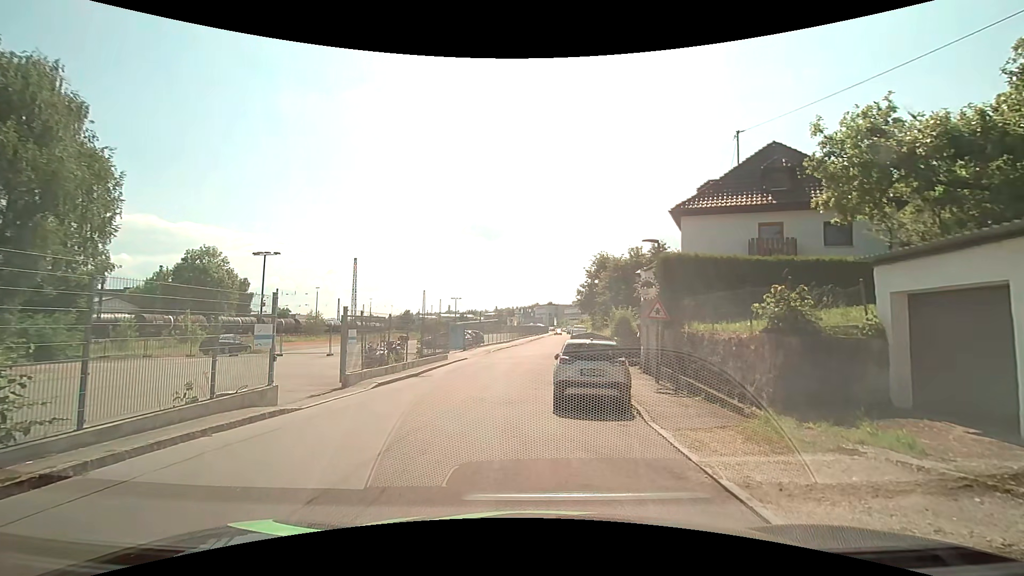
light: Day
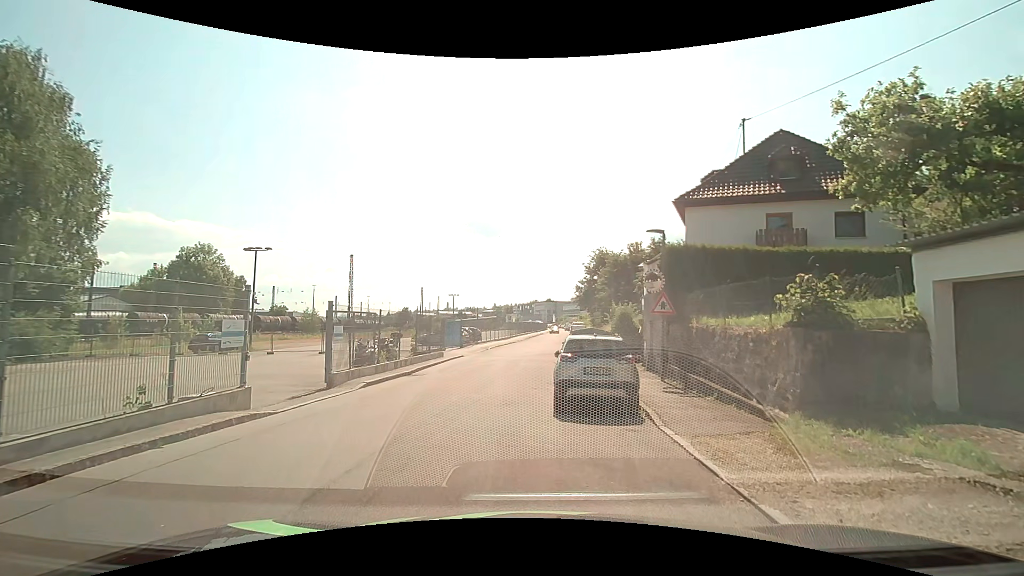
(0.0, +0.9) m; 0°
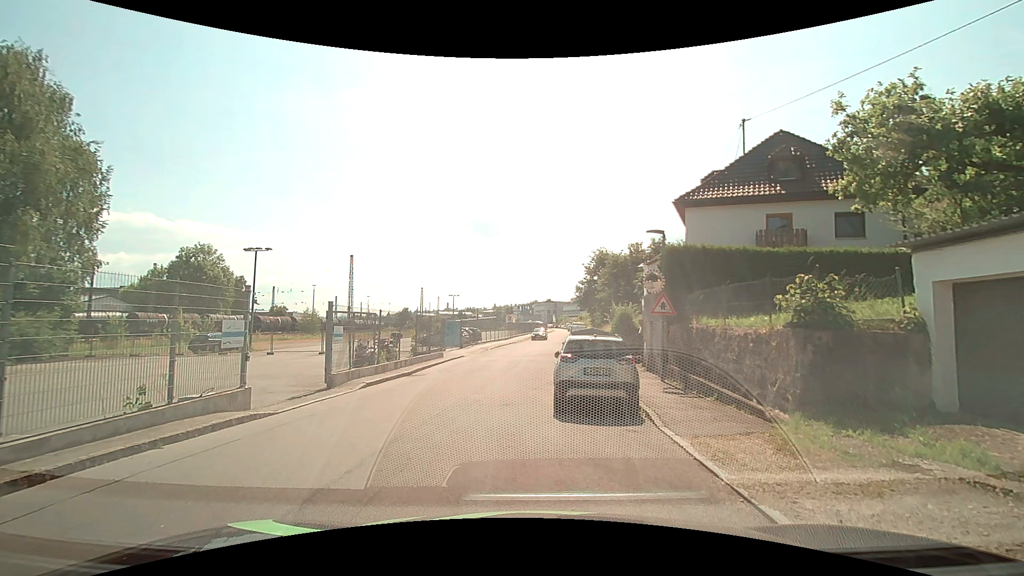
(0.0, +0.1) m; 0°
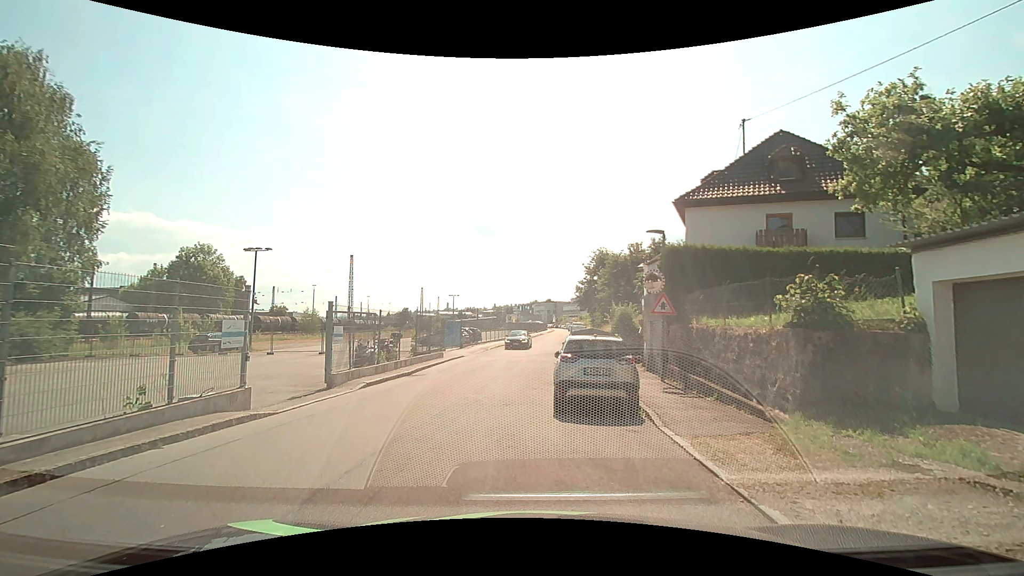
(0.0, 0.0) m; 0°
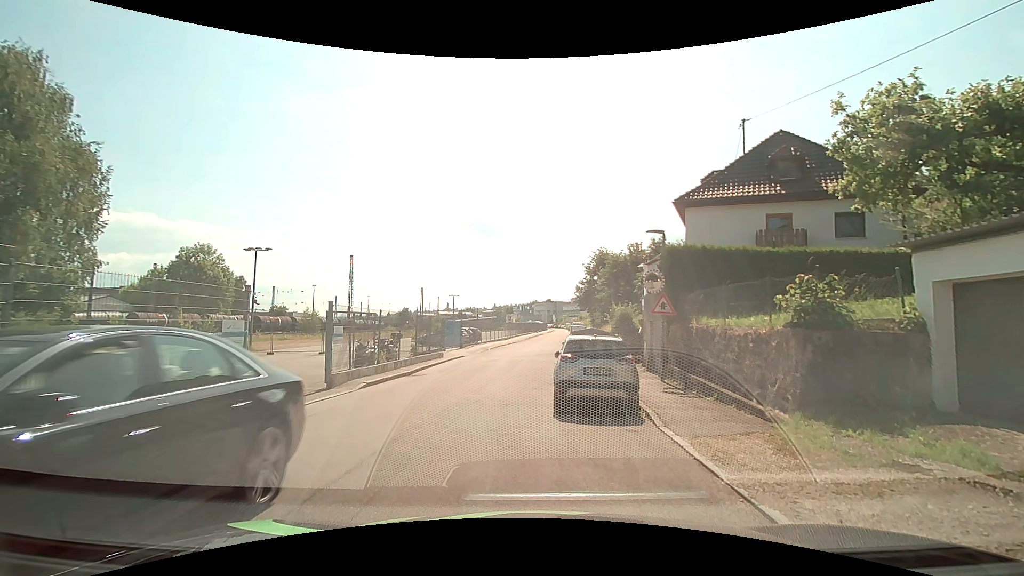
(0.0, 0.0) m; 0°
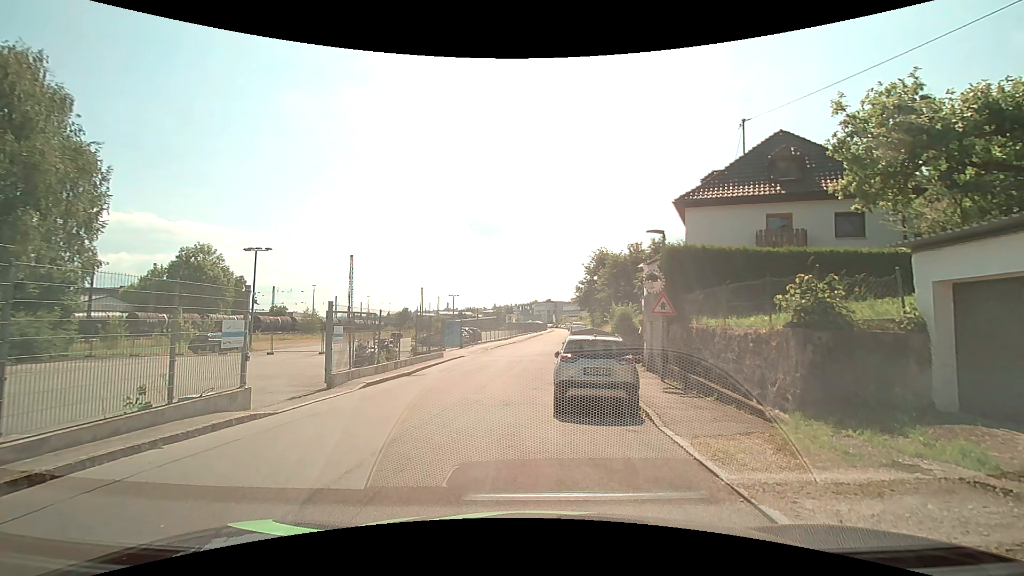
(0.0, 0.0) m; 0°
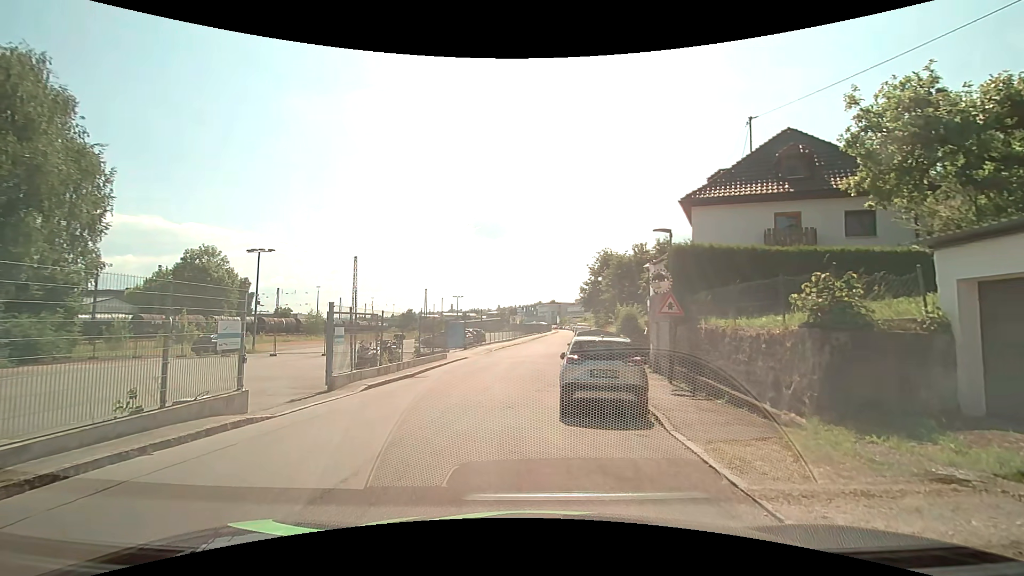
(0.0, +0.3) m; 0°
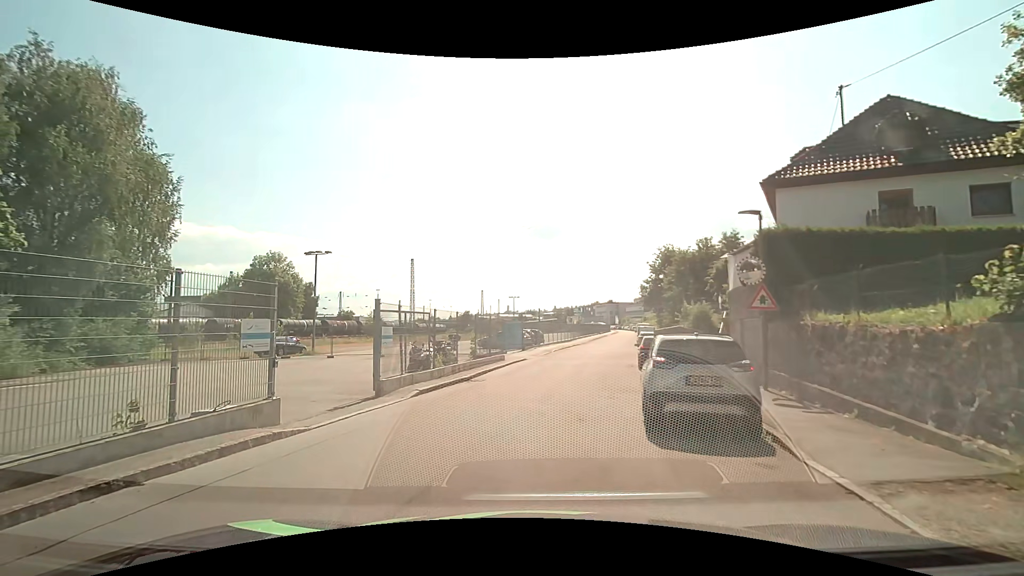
(-0.1, +1.9) m; -9°
